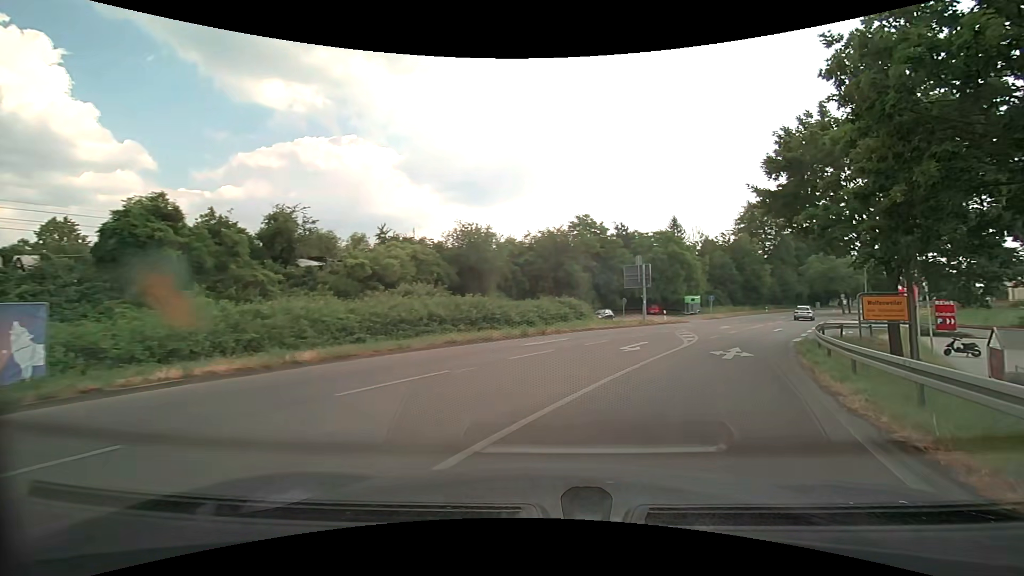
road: secondary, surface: asphalt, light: Day
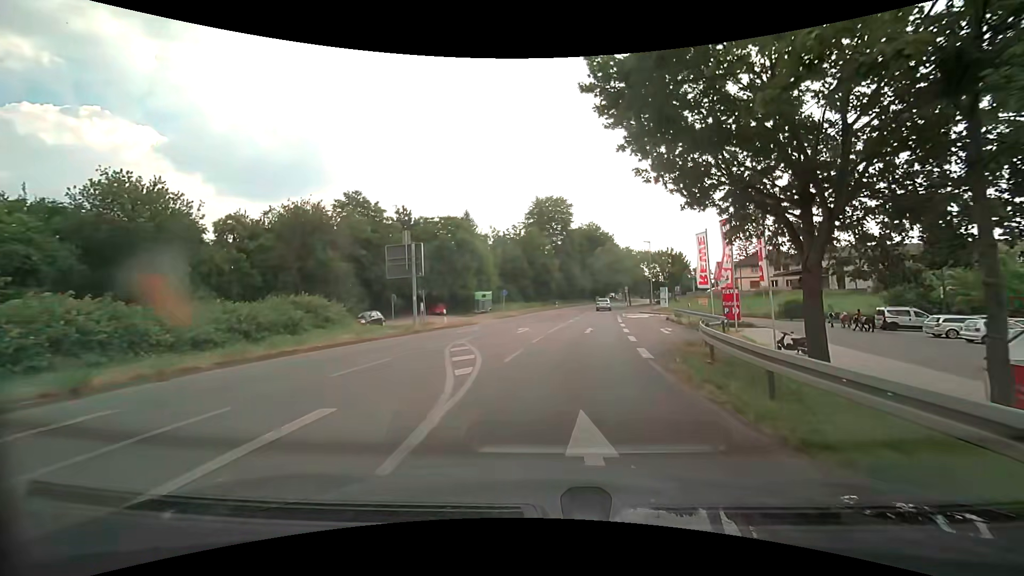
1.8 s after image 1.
(+3.5, +13.8) m; +22°
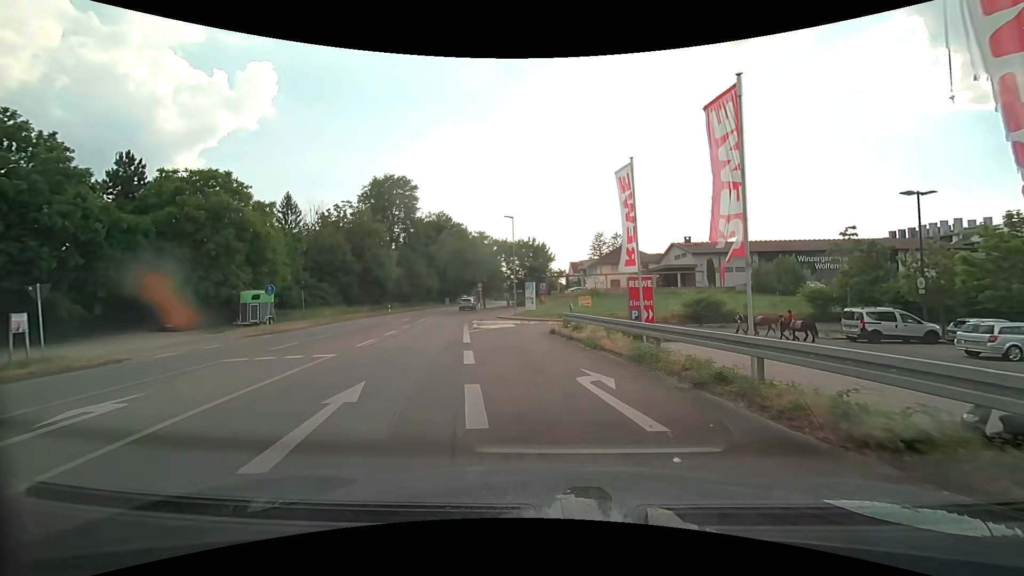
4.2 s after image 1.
(+2.9, +19.4) m; +18°
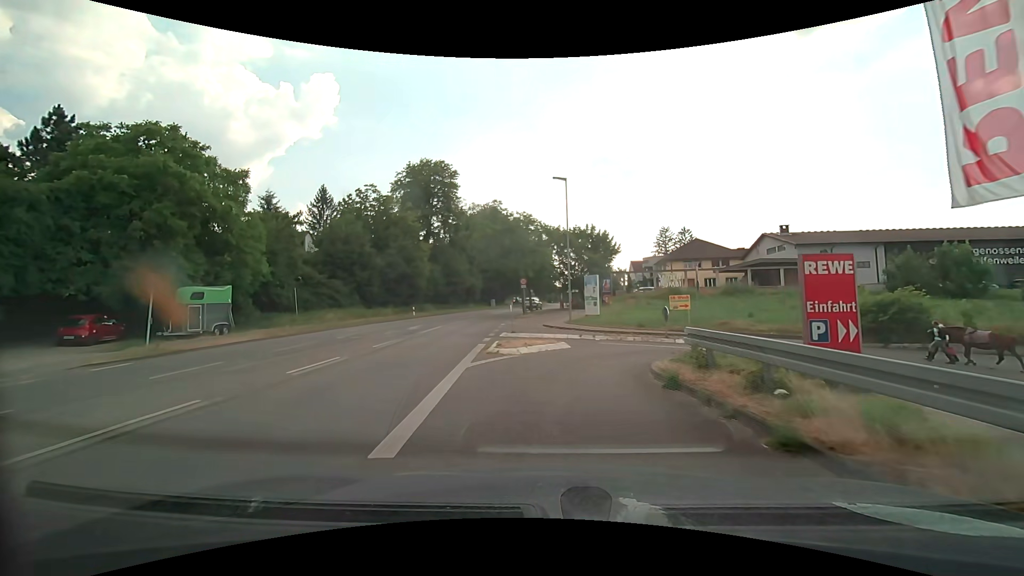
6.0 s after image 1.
(-0.6, +13.0) m; -6°
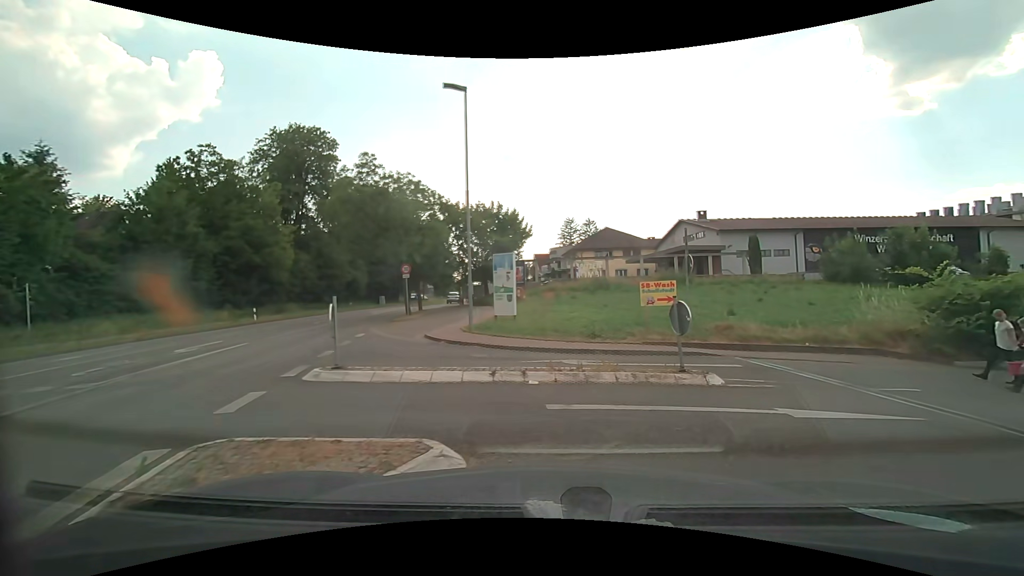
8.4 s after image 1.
(+0.2, +11.2) m; +13°
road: service
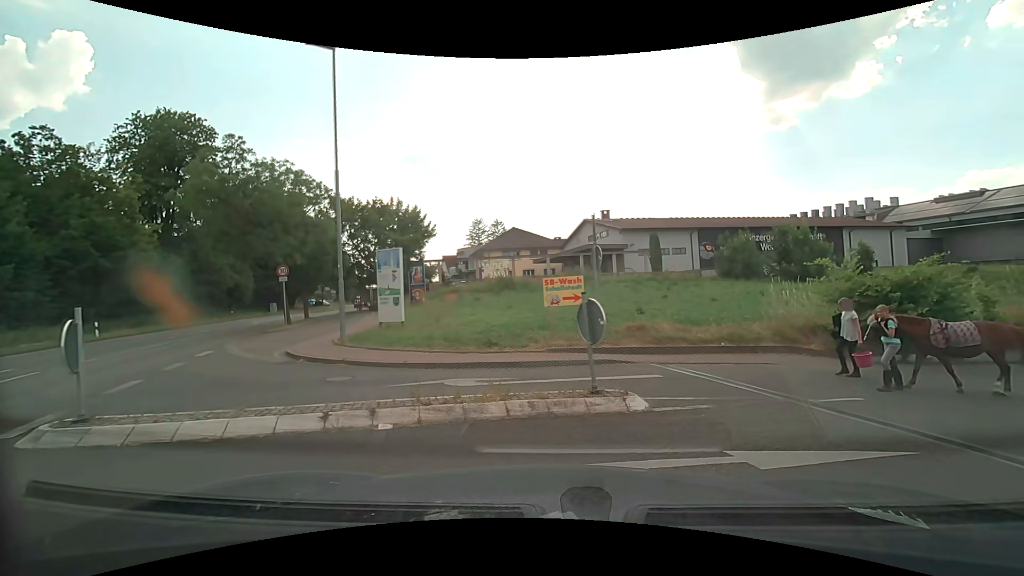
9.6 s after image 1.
(+0.2, +2.4) m; +10°
